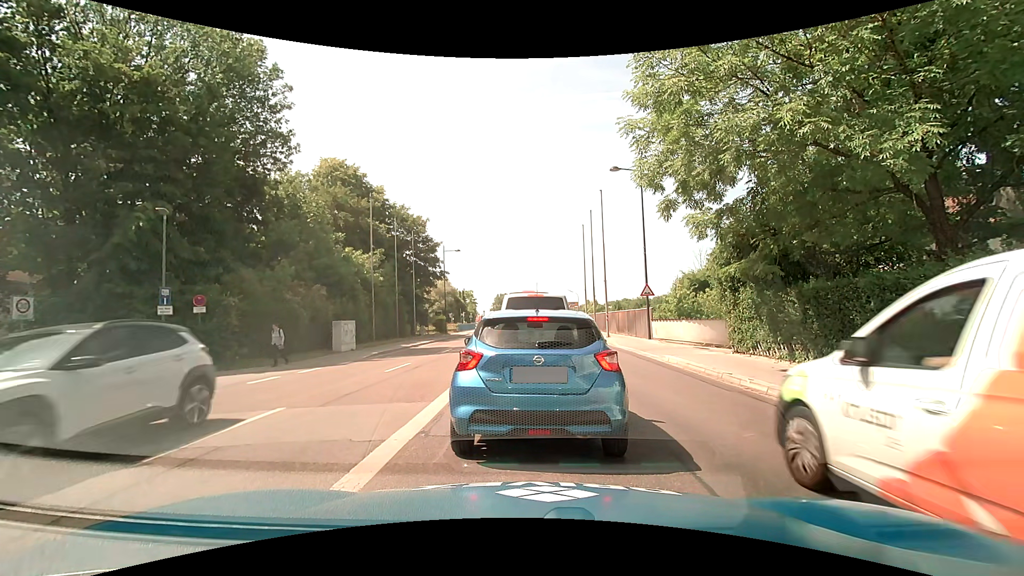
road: secondary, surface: asphalt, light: Day
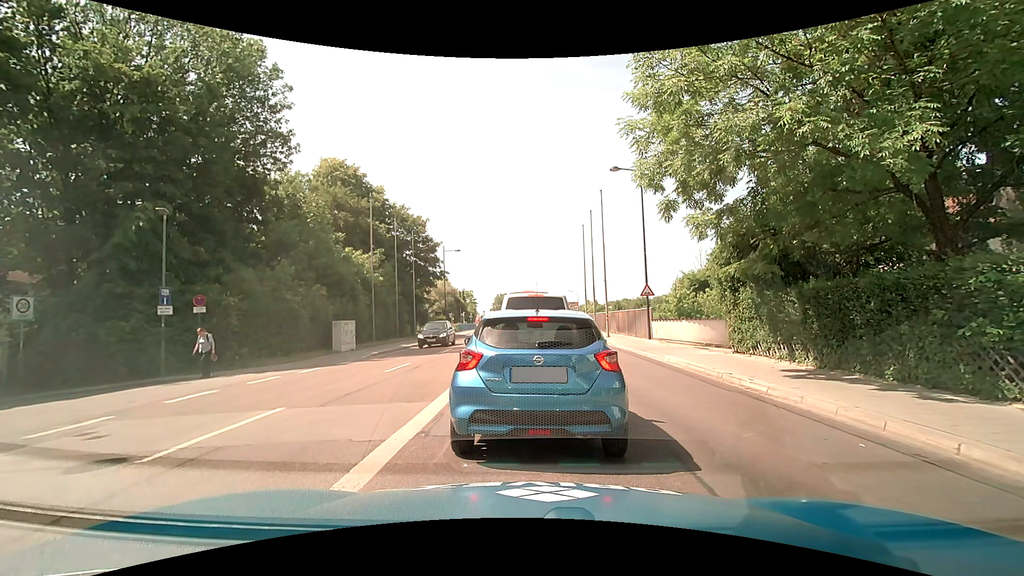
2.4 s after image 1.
(0.0, 0.0) m; 0°
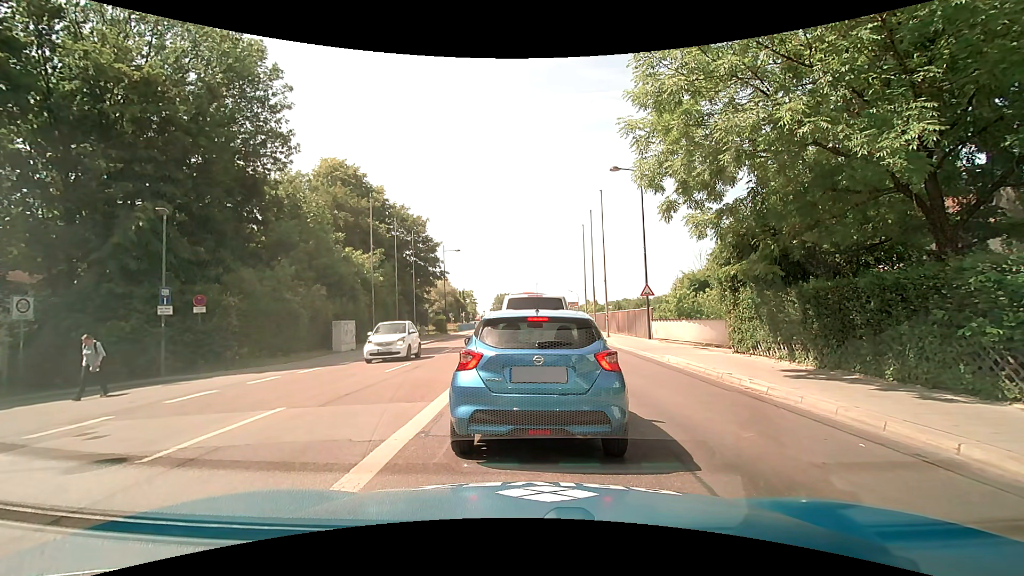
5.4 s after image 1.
(0.0, 0.0) m; 0°
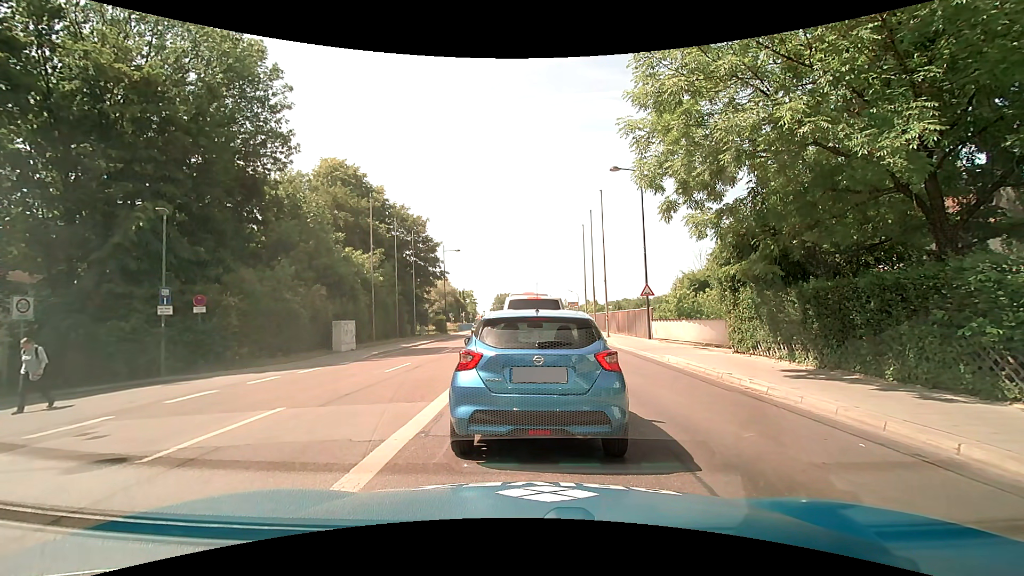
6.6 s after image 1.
(0.0, 0.0) m; 0°
